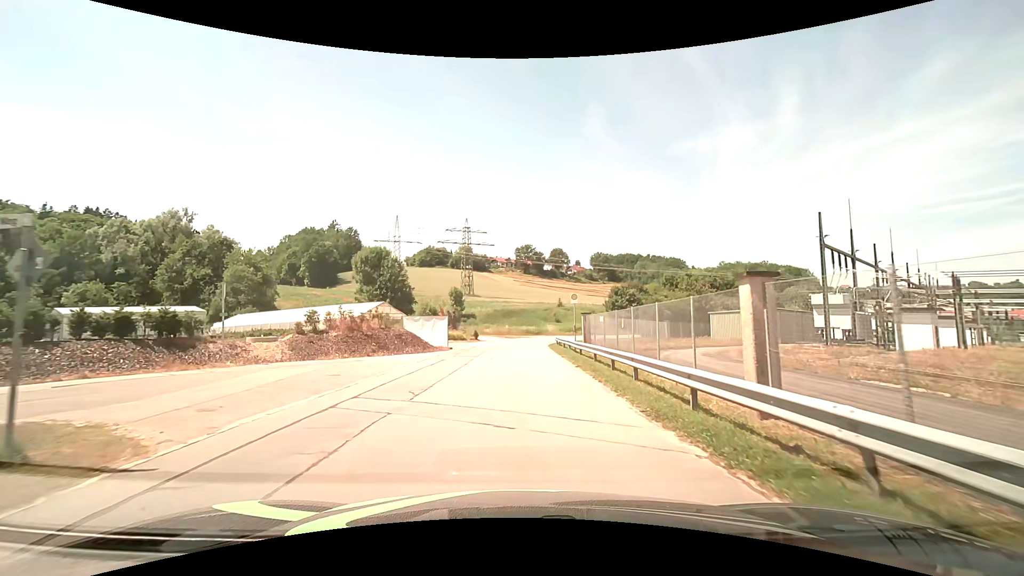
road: residential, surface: asphalt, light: Day
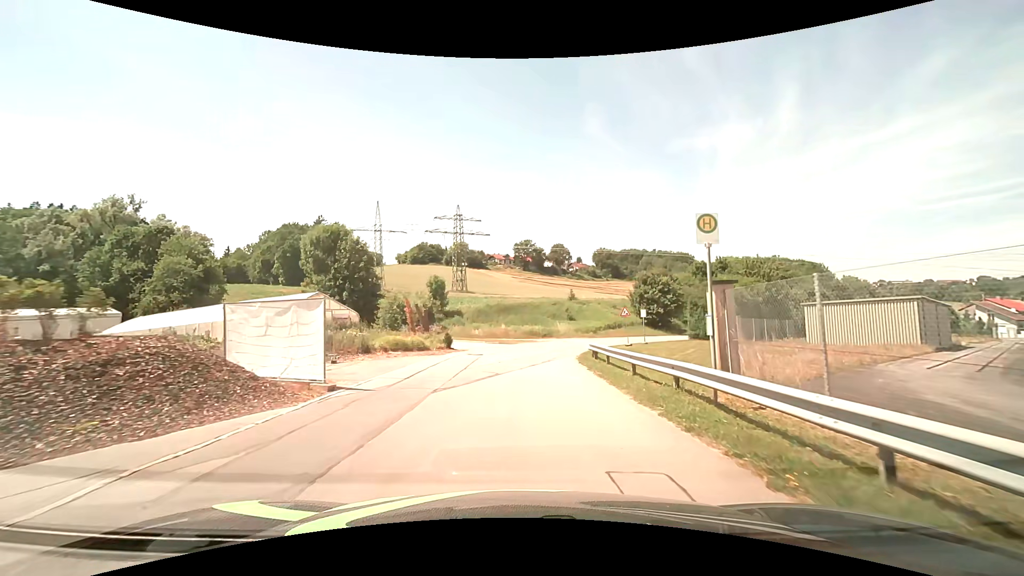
(-0.1, +19.6) m; 0°
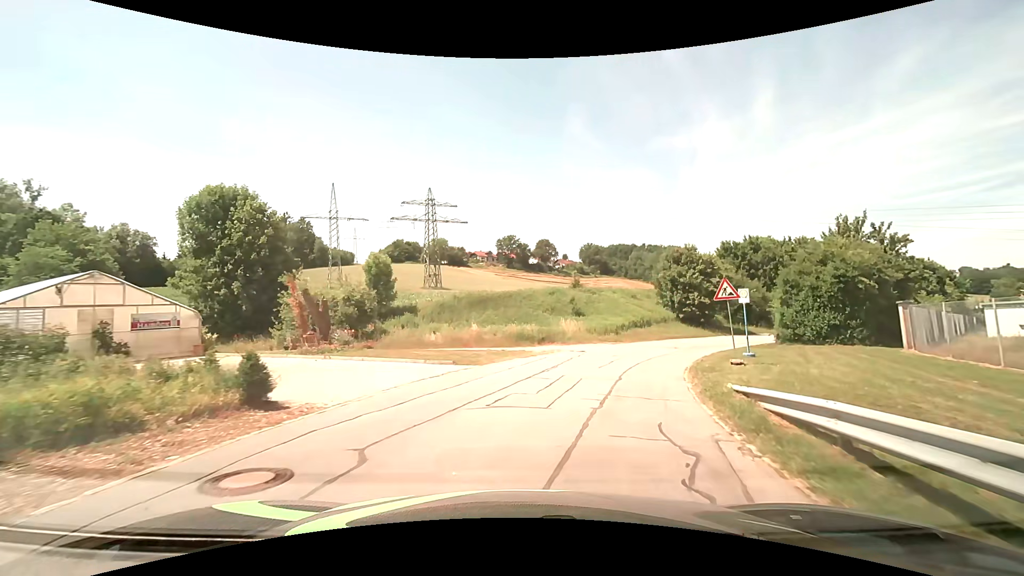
(+0.1, +19.8) m; +1°
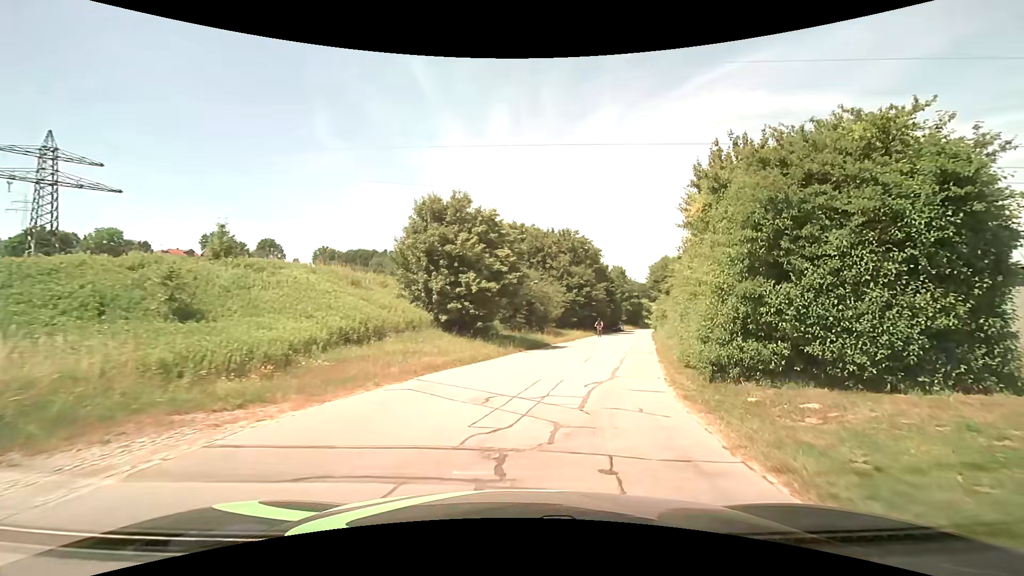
(+5.3, +23.2) m; +29°
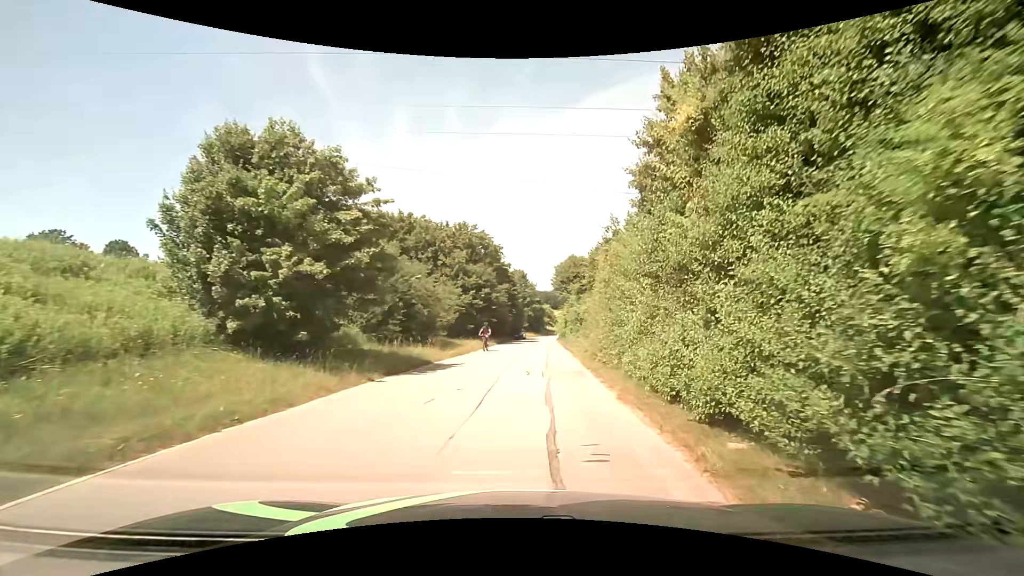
(+1.0, +9.4) m; +11°
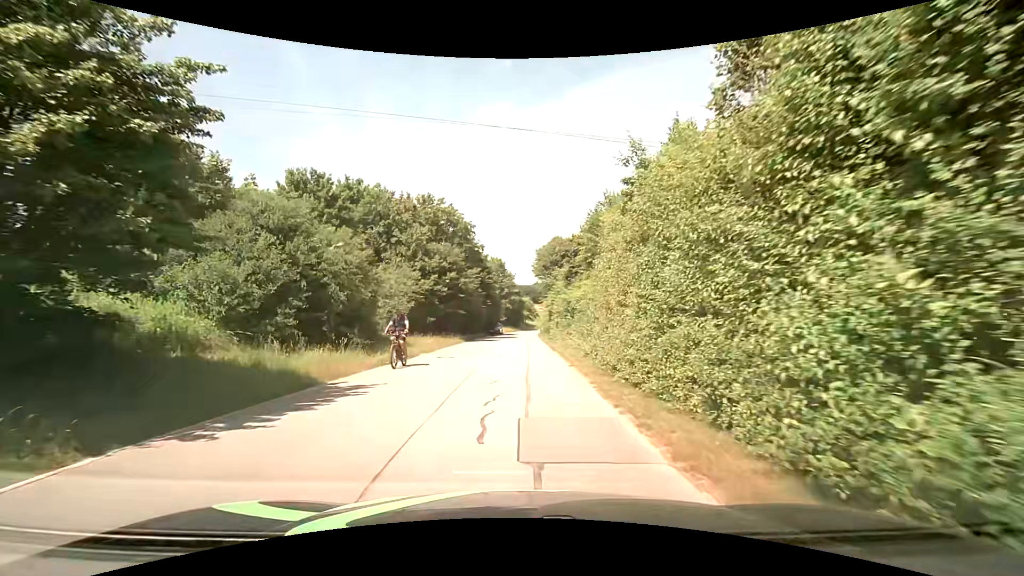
(+0.4, +9.4) m; +2°
(0, +10) (0, +20) (+1, +30) (+1, +40) (+1, +50) (+2, +60) (+2, +70) (+4, +80) (+6, +90) (+8, +99) m
